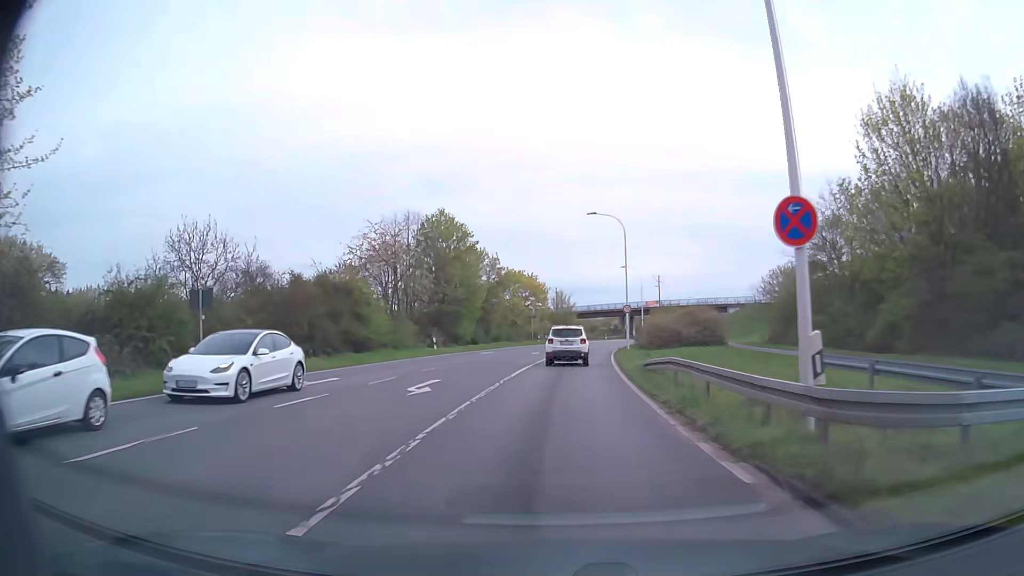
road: secondary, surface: asphalt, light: Day
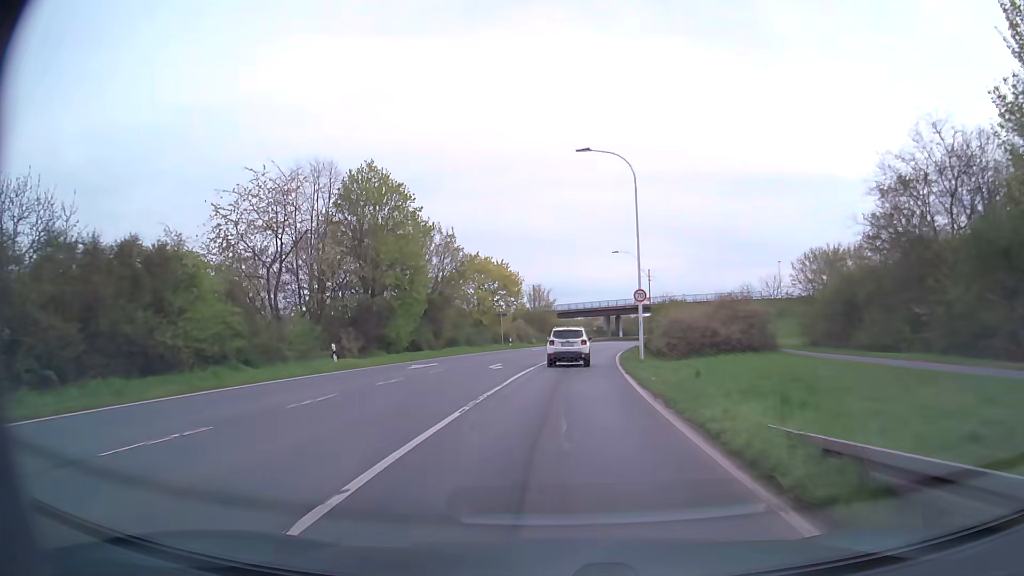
(+0.3, +17.6) m; +2°
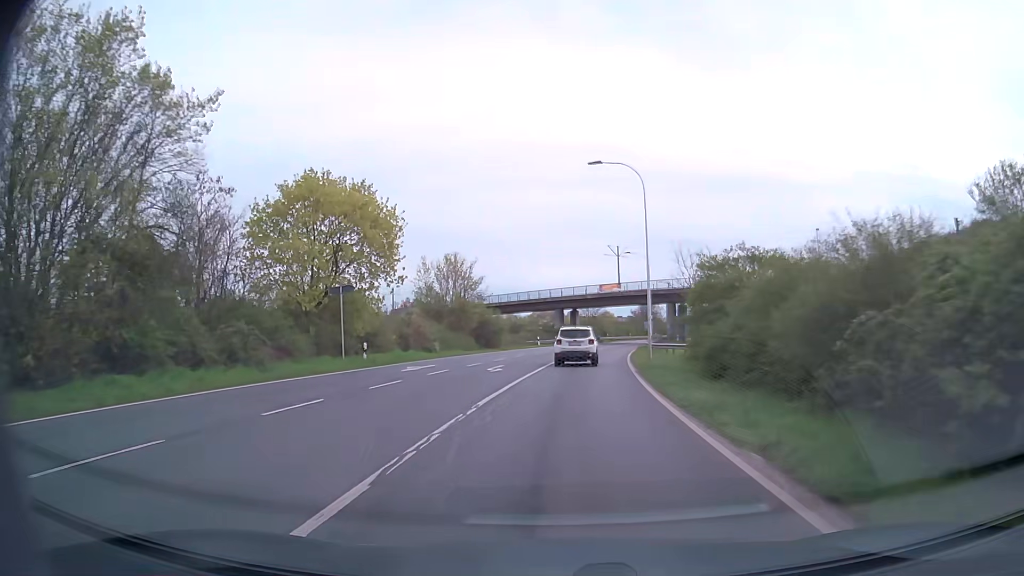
(+1.4, +37.5) m; +5°
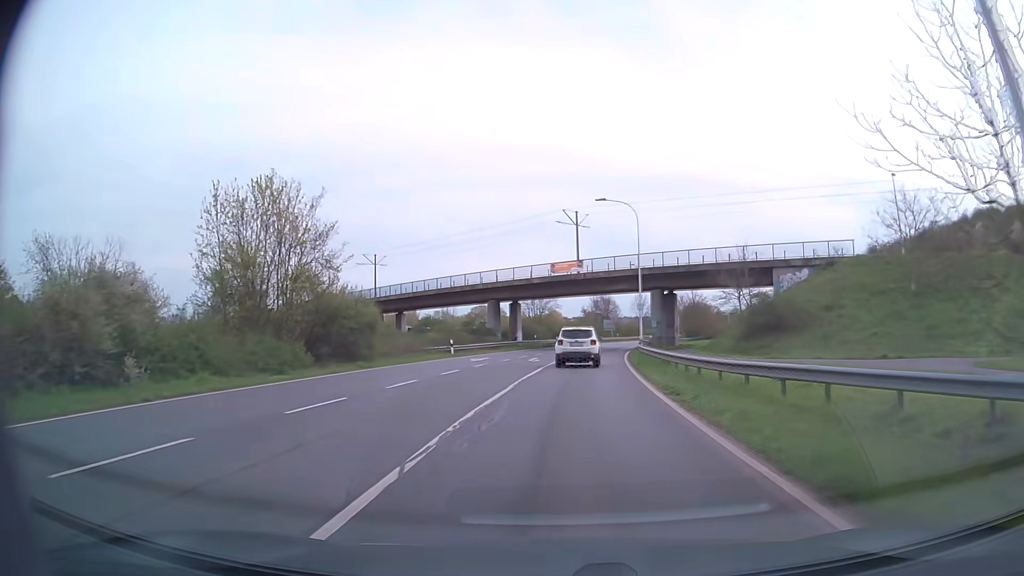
(+1.2, +29.6) m; +5°
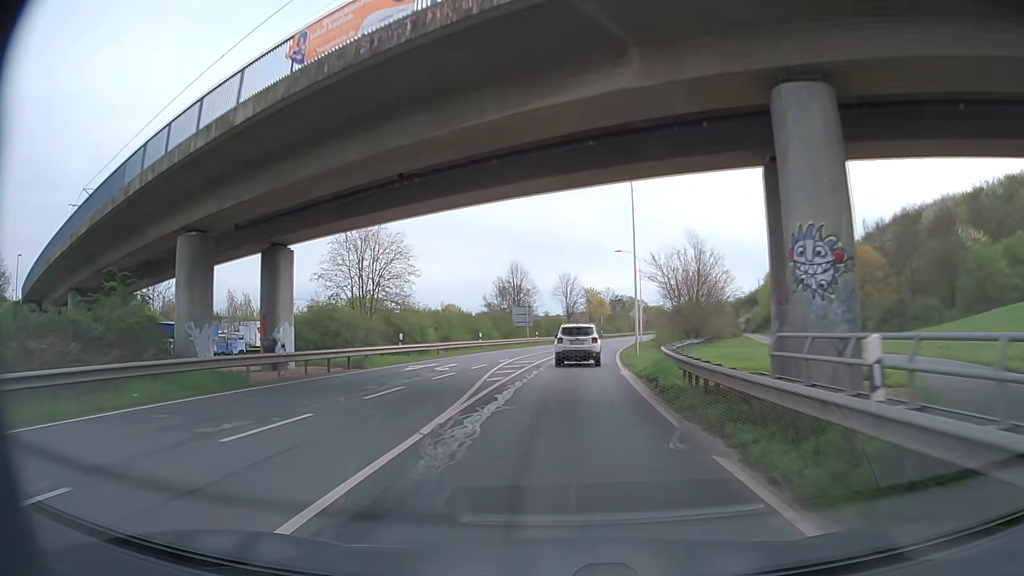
(+3.4, +50.9) m; +8°
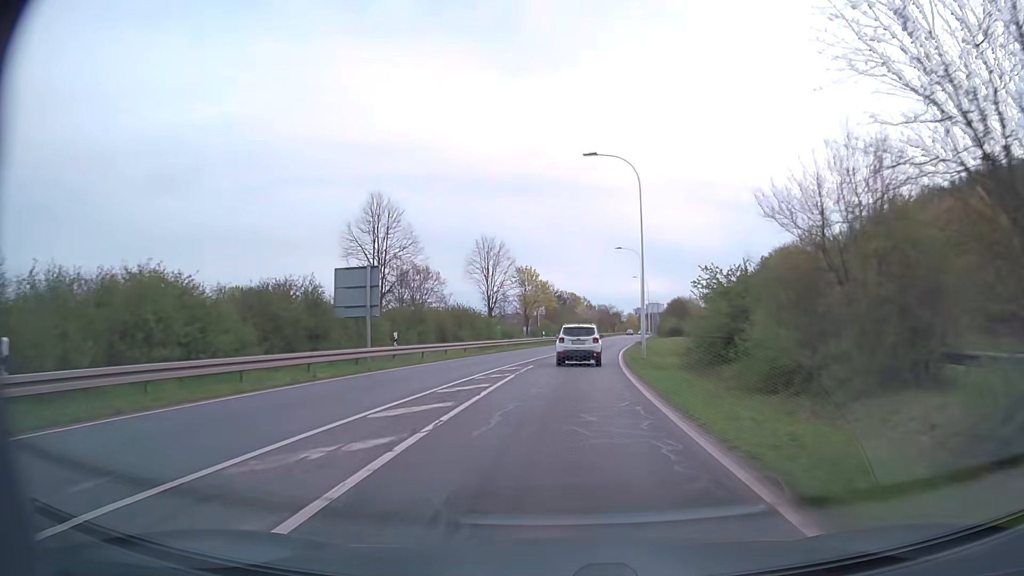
(+1.8, +40.7) m; +6°
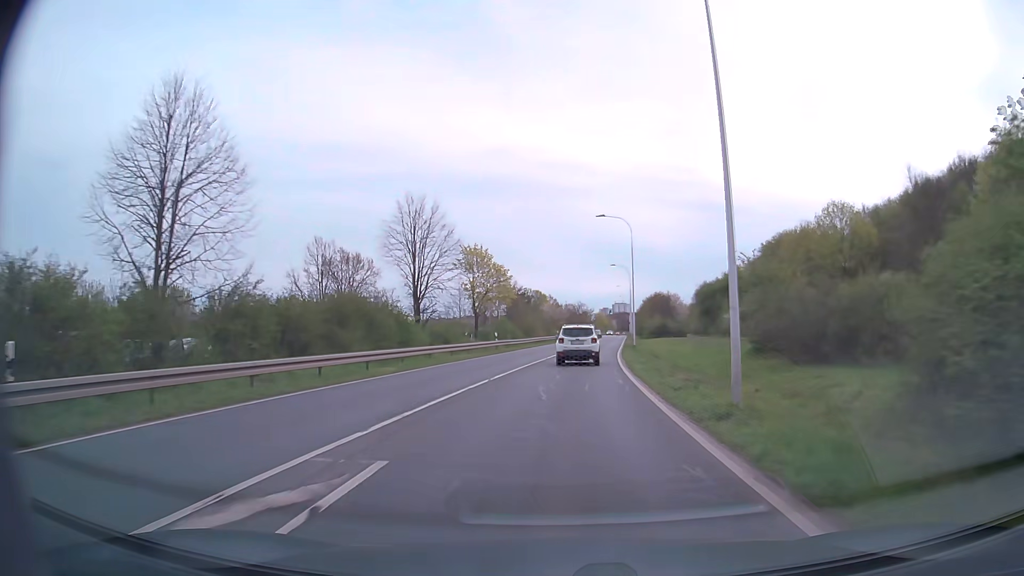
(+0.5, +20.3) m; +3°
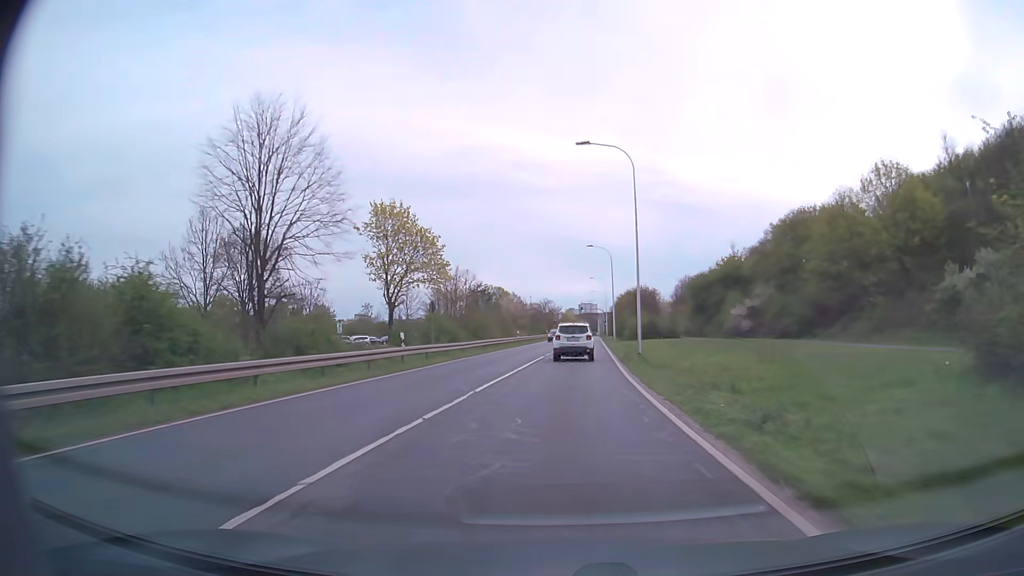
(+0.5, +20.4) m; +3°
(0, +10) (0, +20) (+1, +30) (+1, +40) (+2, +50) (+3, +60) (+3, +70) (+4, +80) (+4, +90) (+5, +100) m
